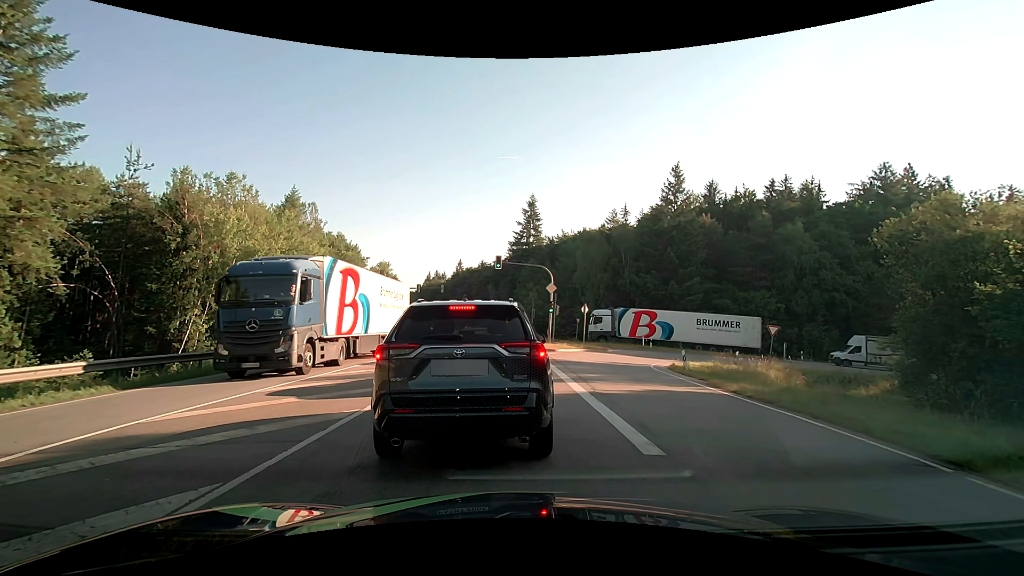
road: secondary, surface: asphalt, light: Day
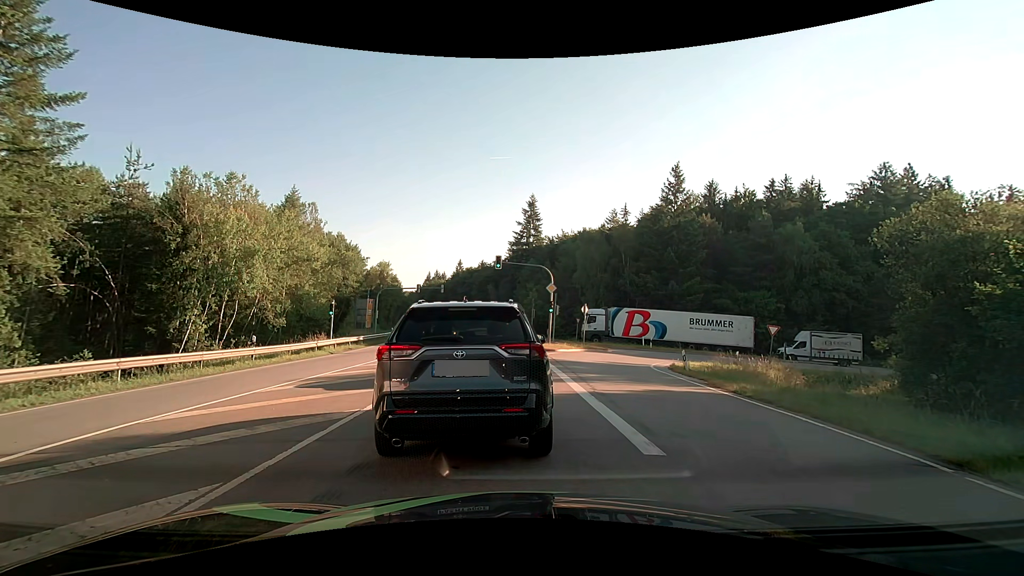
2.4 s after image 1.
(0.0, 0.0) m; 0°
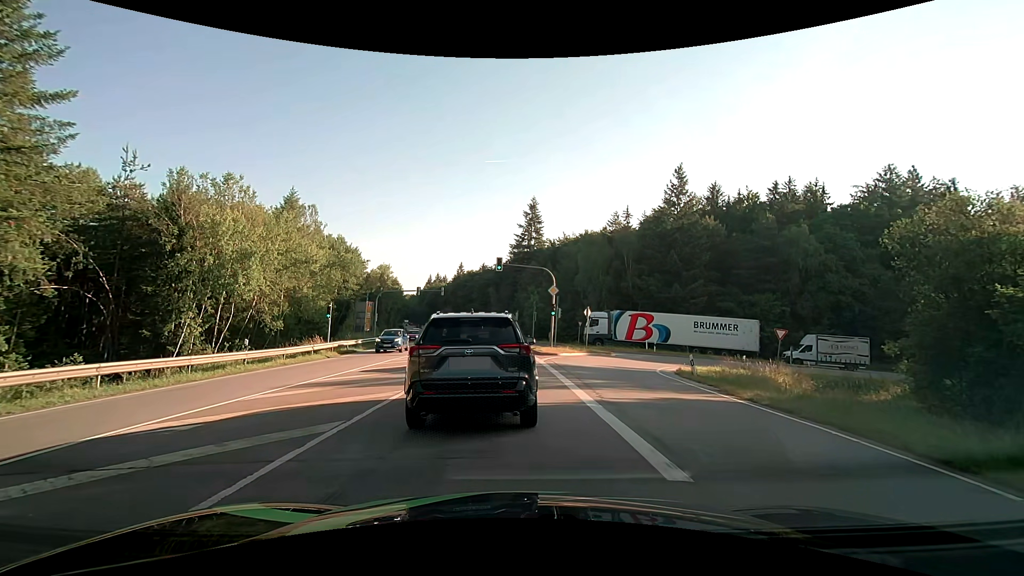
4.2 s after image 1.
(0.0, +0.9) m; +1°
(0, +10) (-1, +20) (-2, +30) (-3, +40) (-4, +50) (-5, +60) (-7, +70) (-9, +79) (-11, +89) (-13, +99) m
